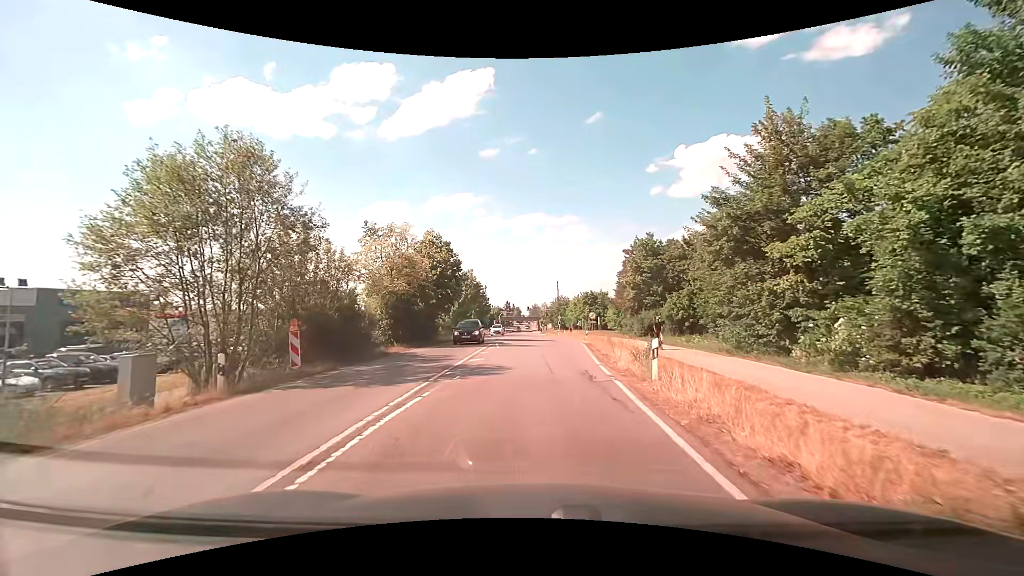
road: secondary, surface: asphalt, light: Day
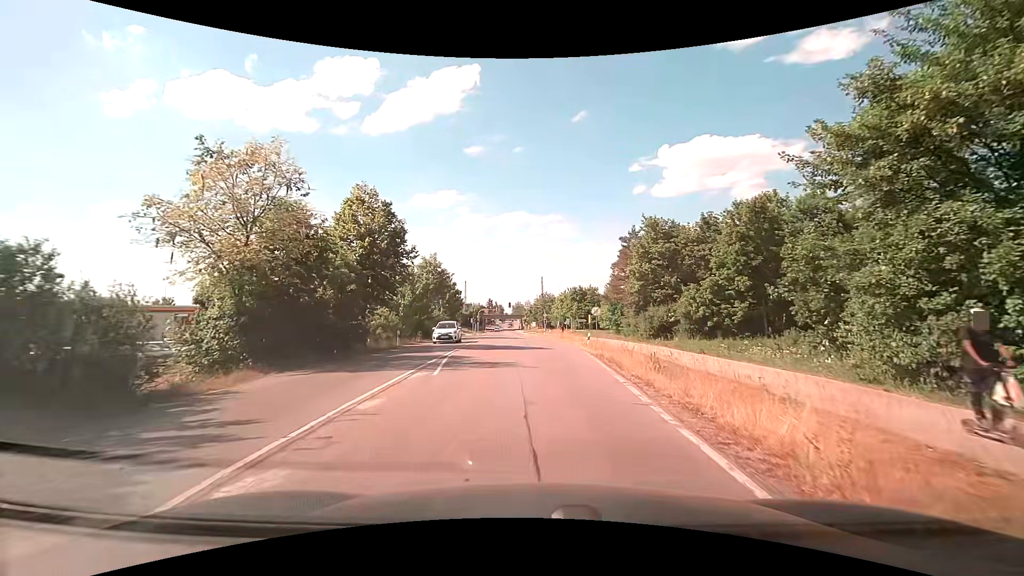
(+0.1, +13.6) m; +1°
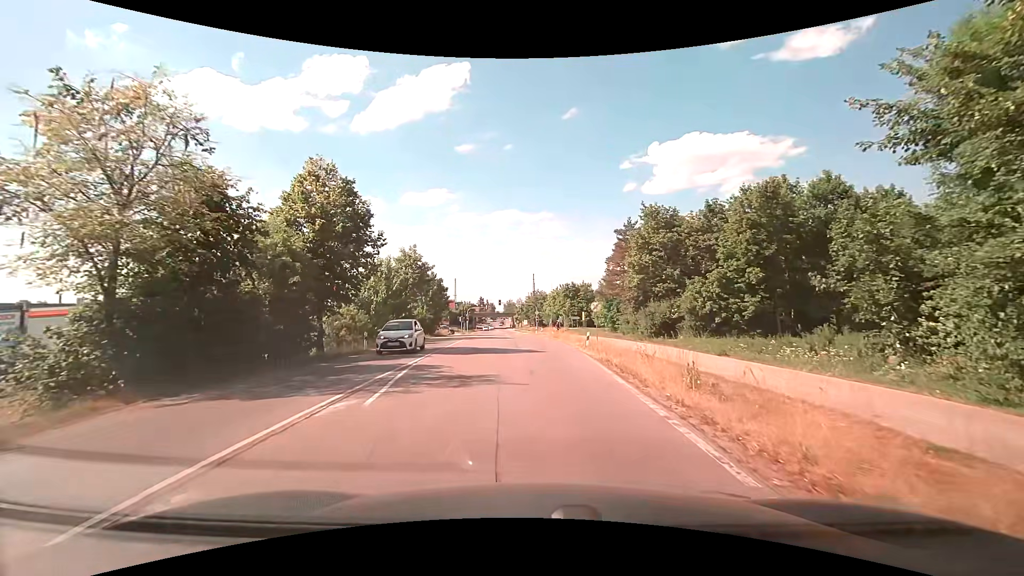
(+0.1, +4.5) m; +1°
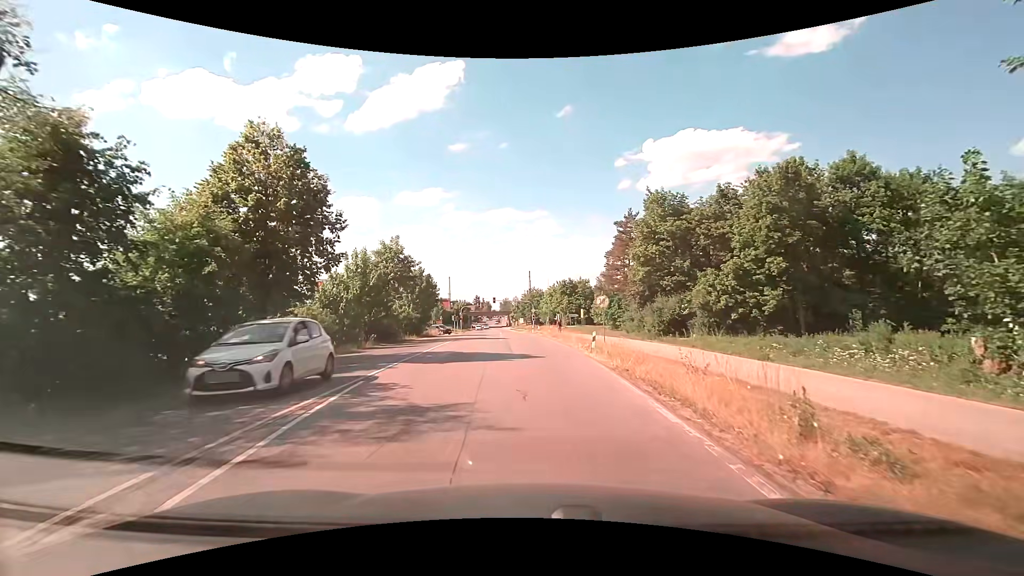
(+0.1, +4.5) m; +1°
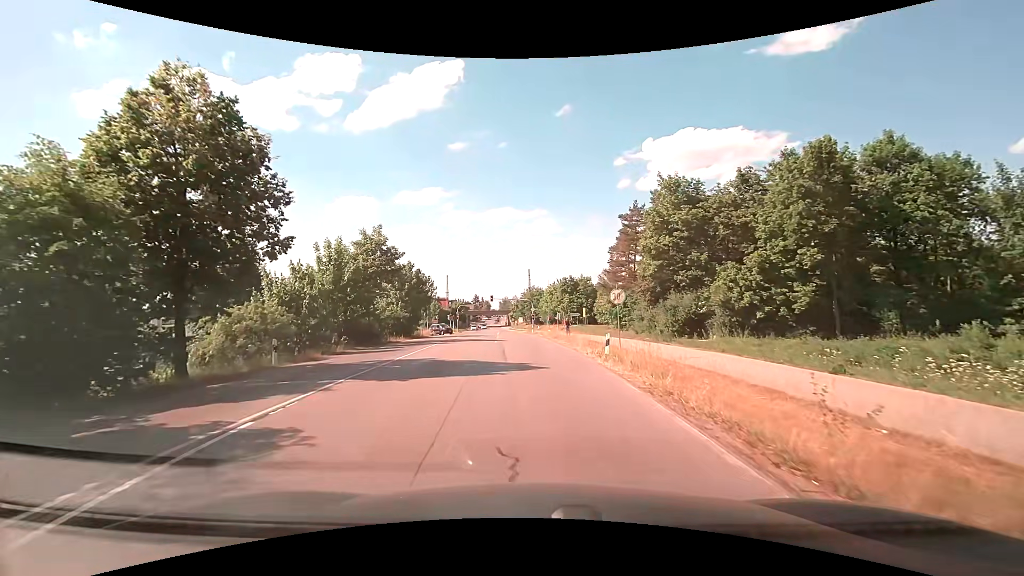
(0.0, +4.4) m; 0°
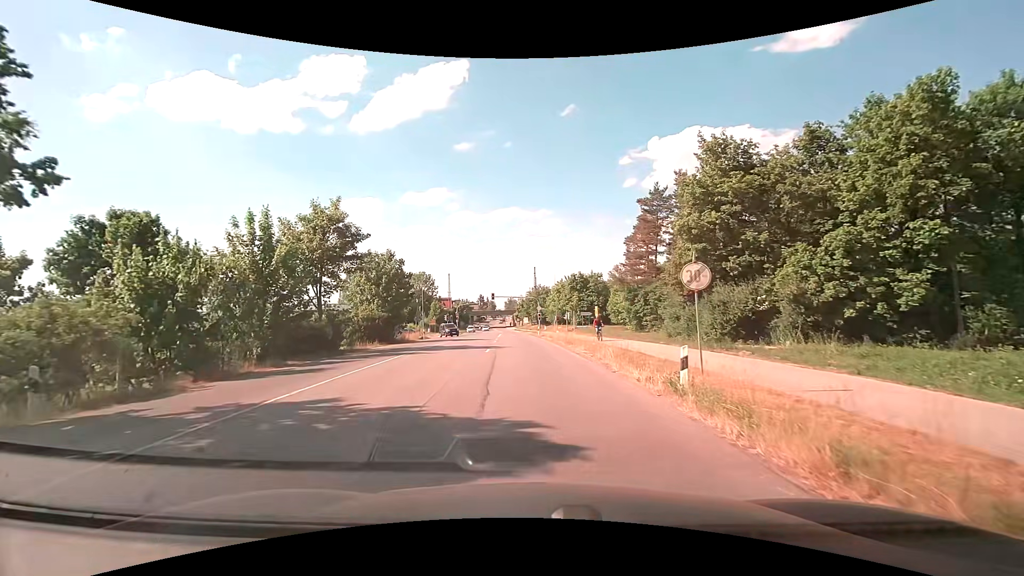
(-0.1, +8.9) m; -1°
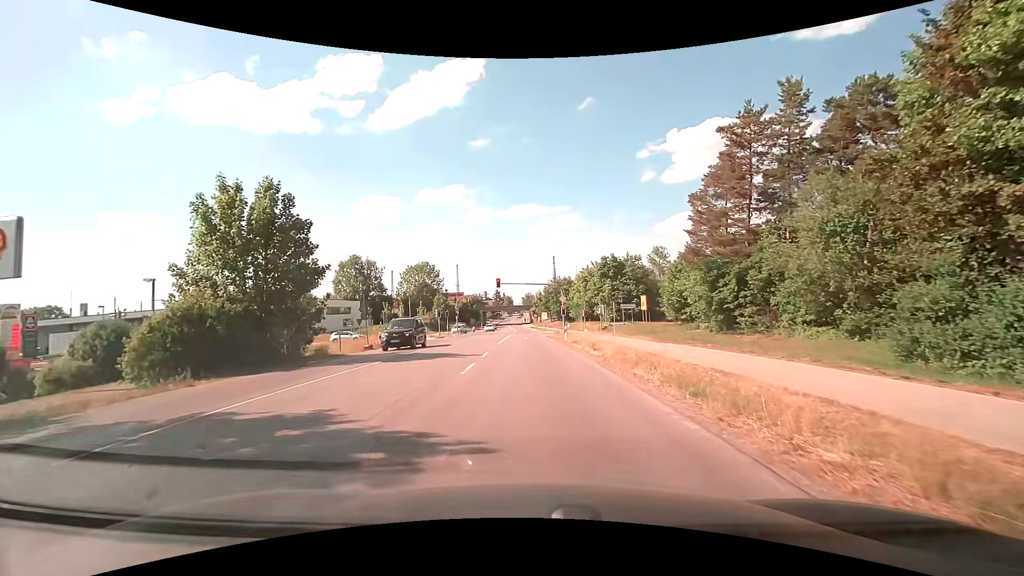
(-0.2, +21.1) m; -1°
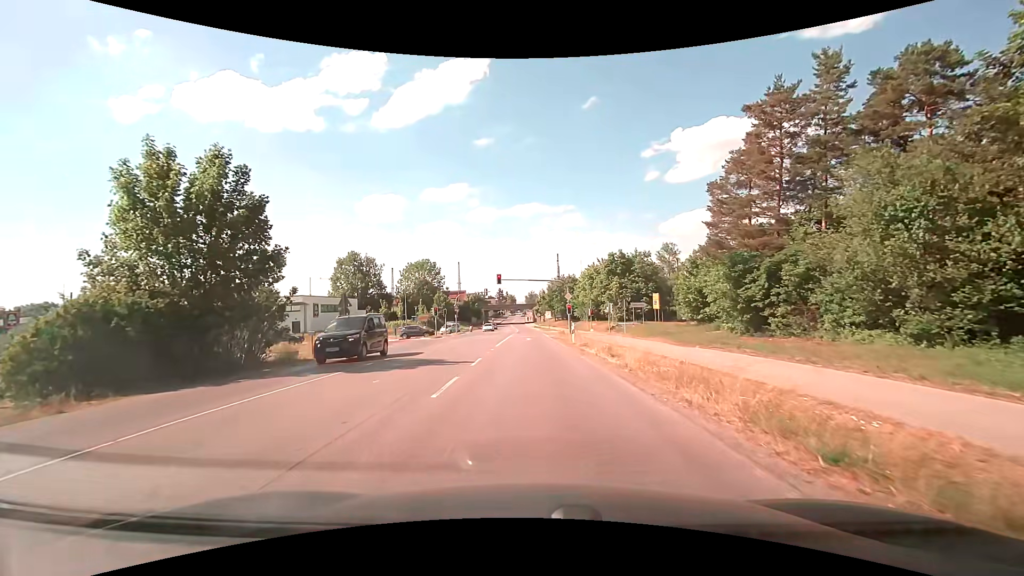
(0.0, +3.9) m; -1°
(0, +10) (0, +20) (0, +30) (0, +40) (0, +50) (0, +60) (0, +70) (0, +80) (-1, +90) (-1, +100) m
